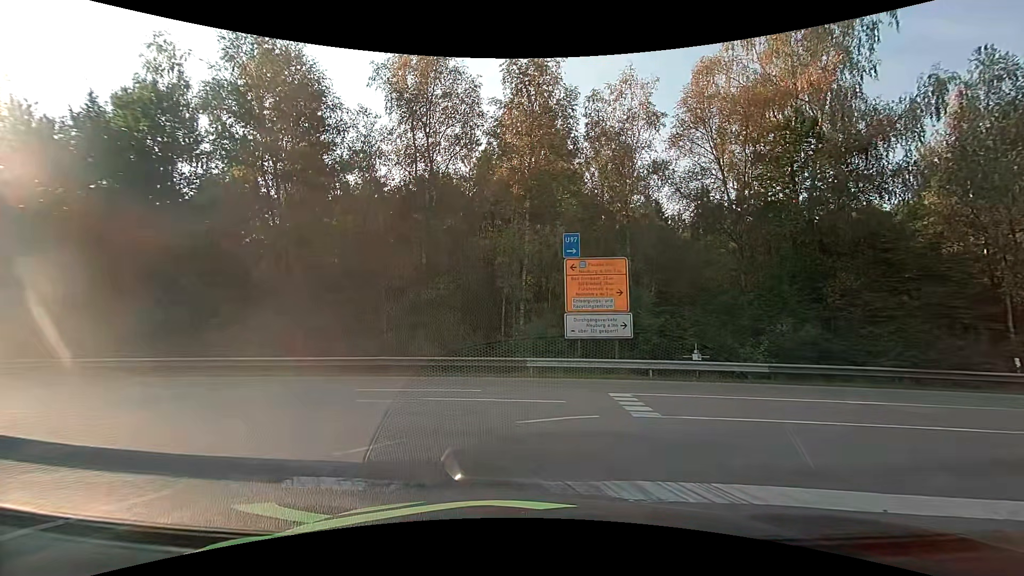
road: motorway_link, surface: asphalt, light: Day
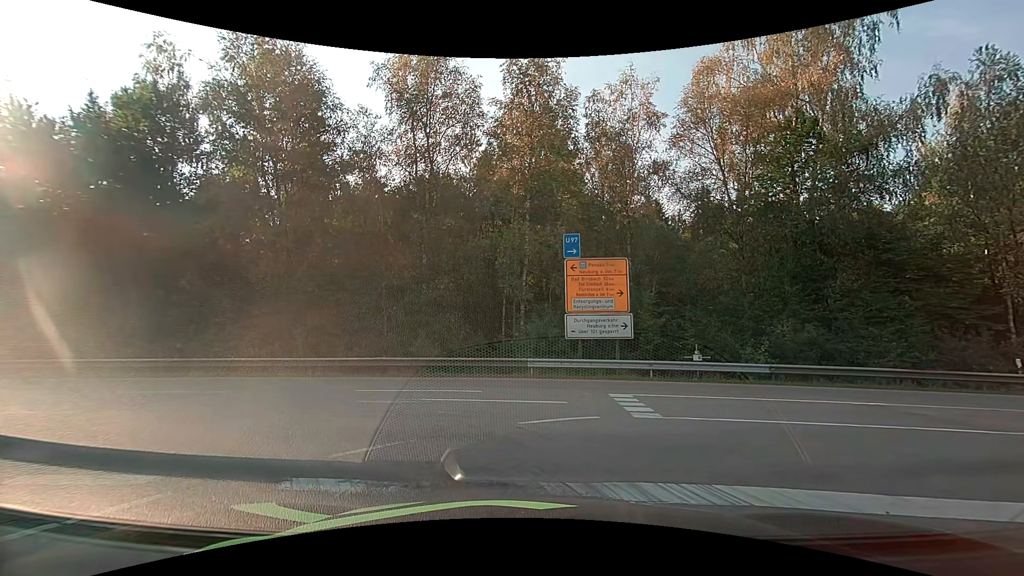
(0.0, +0.1) m; 0°
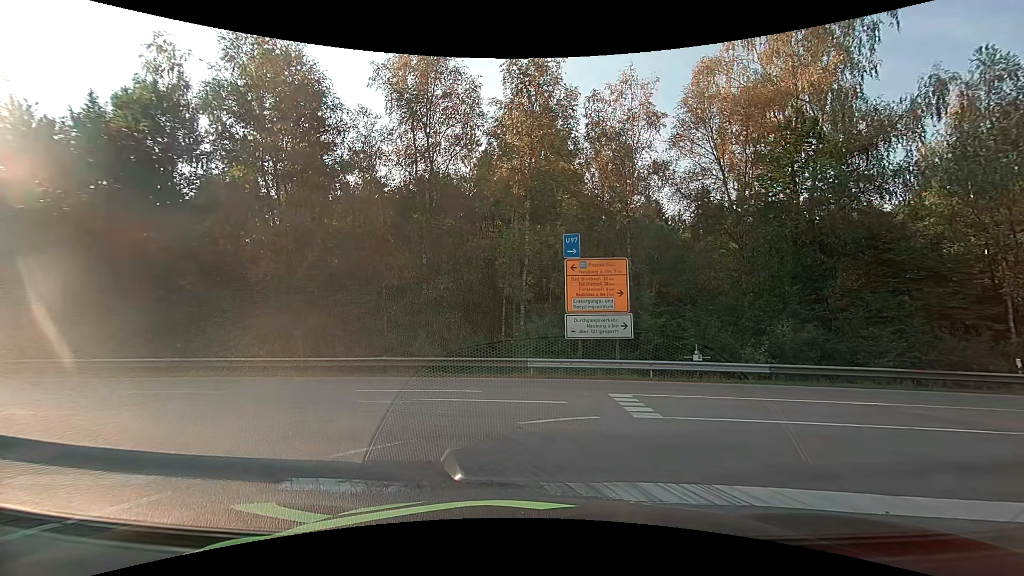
(0.0, 0.0) m; 0°
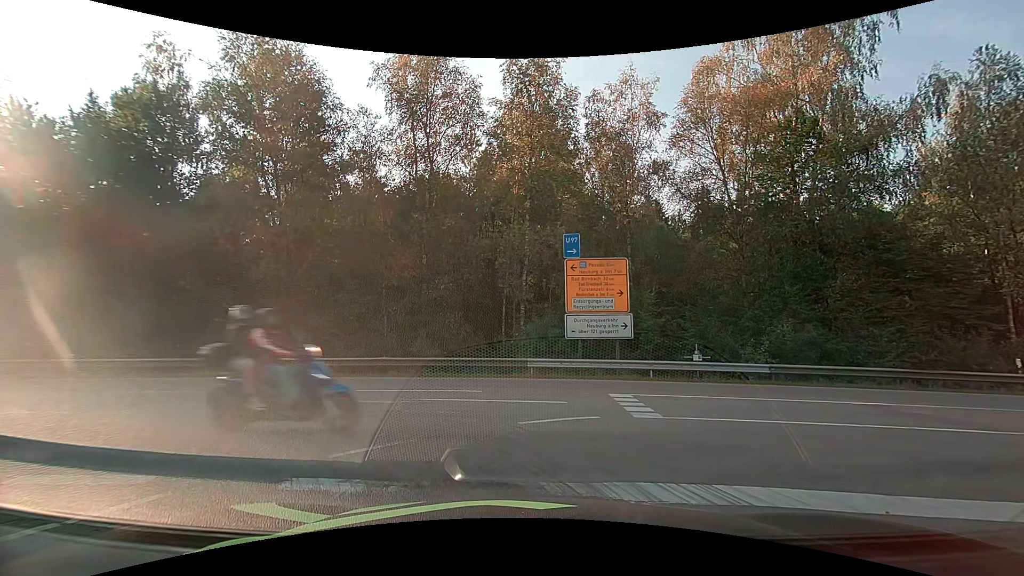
(0.0, 0.0) m; 0°
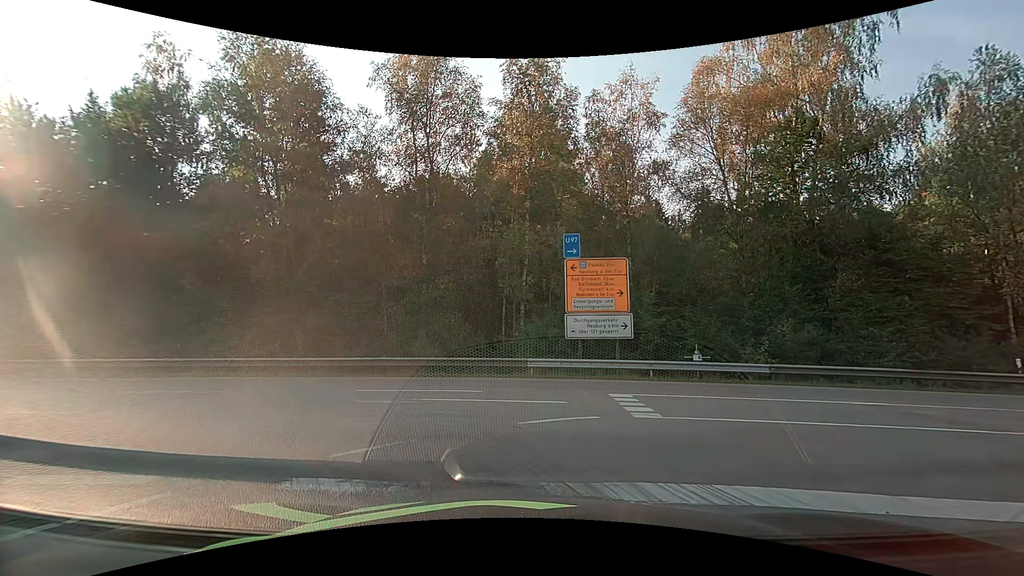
(0.0, 0.0) m; 0°
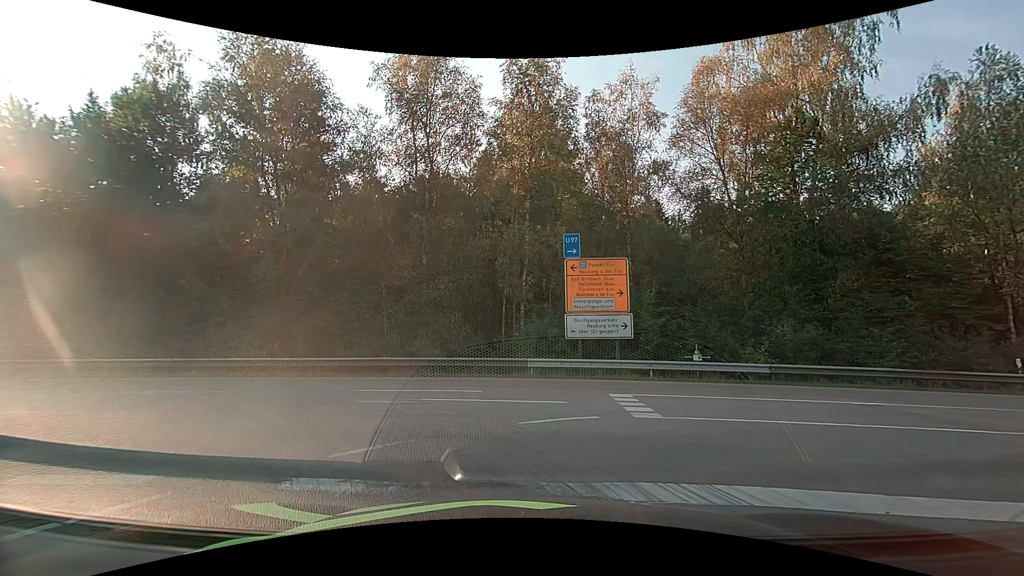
(0.0, 0.0) m; 0°
